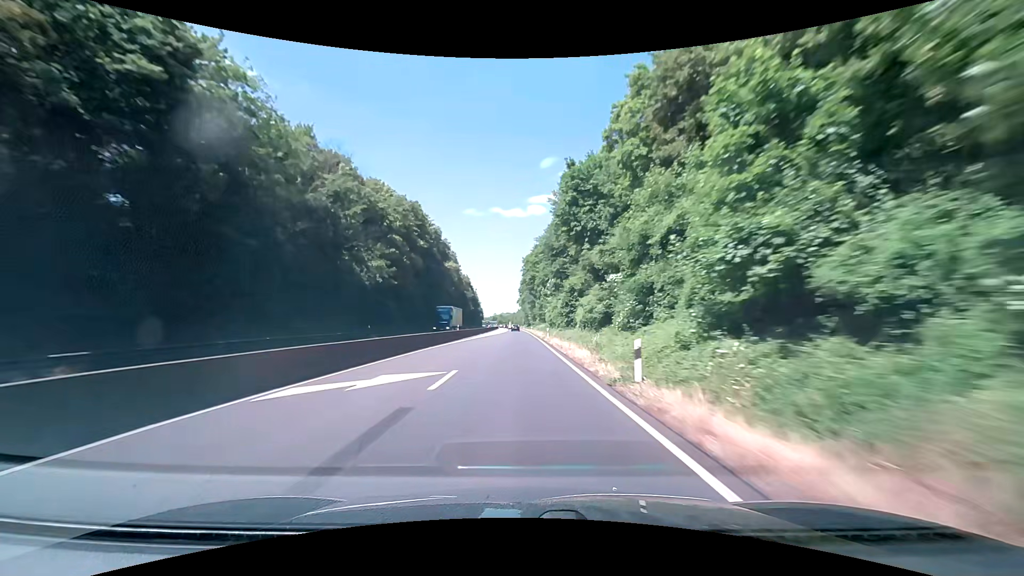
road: trunk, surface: asphalt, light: Day
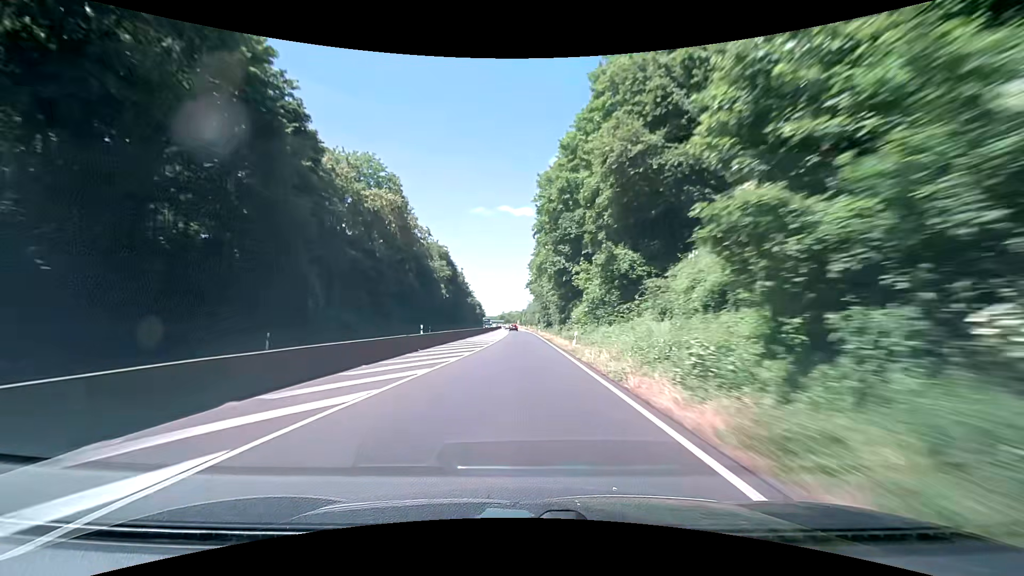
(-1.2, +70.9) m; -2°
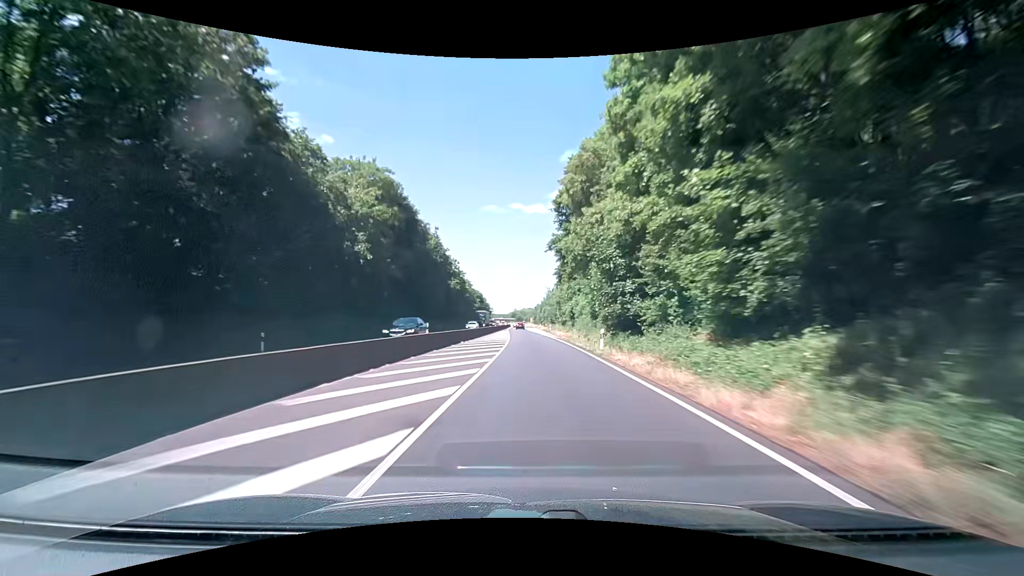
(-0.7, +51.8) m; -1°
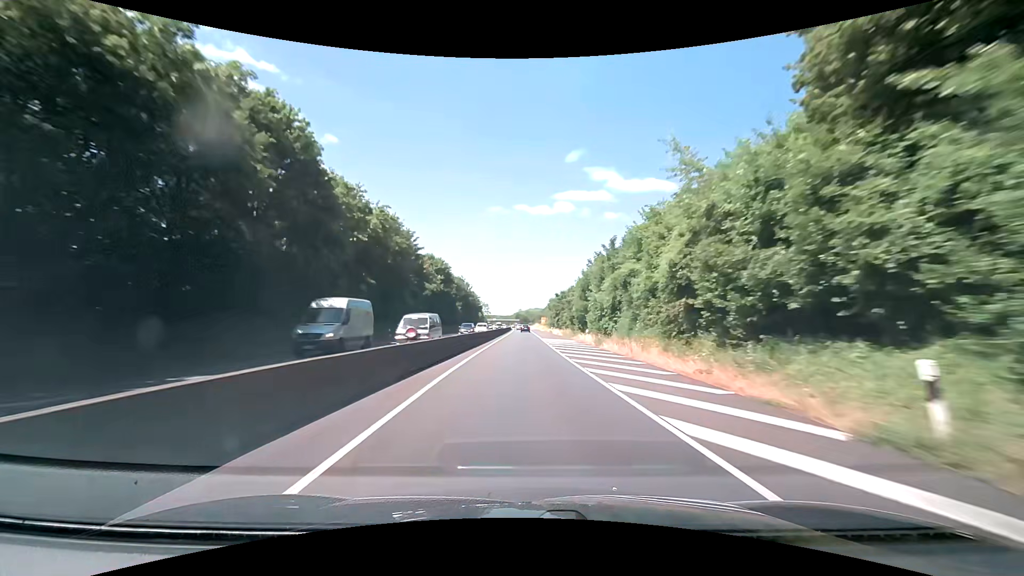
(-0.8, +82.1) m; -1°
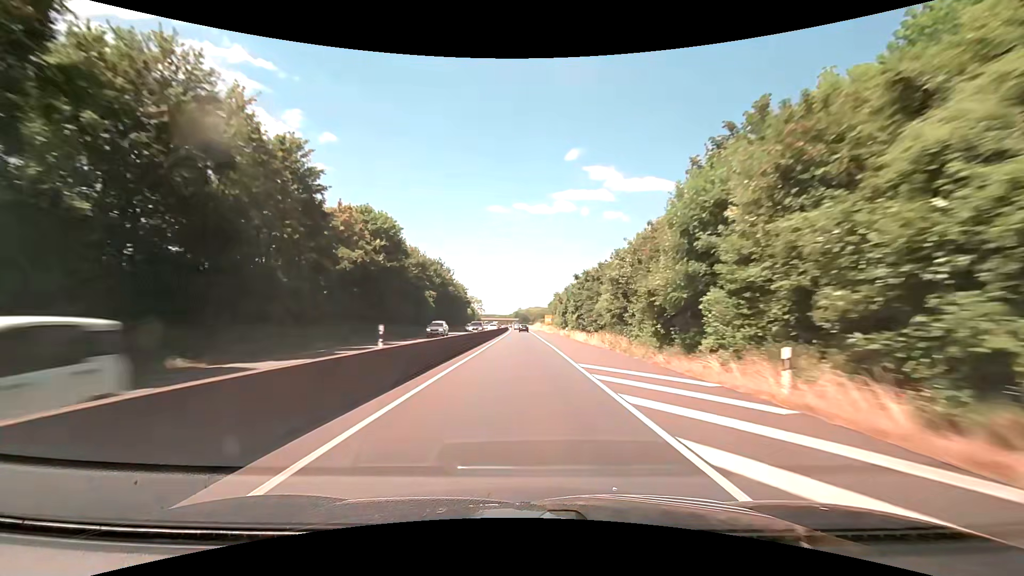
(0.0, +32.2) m; 0°
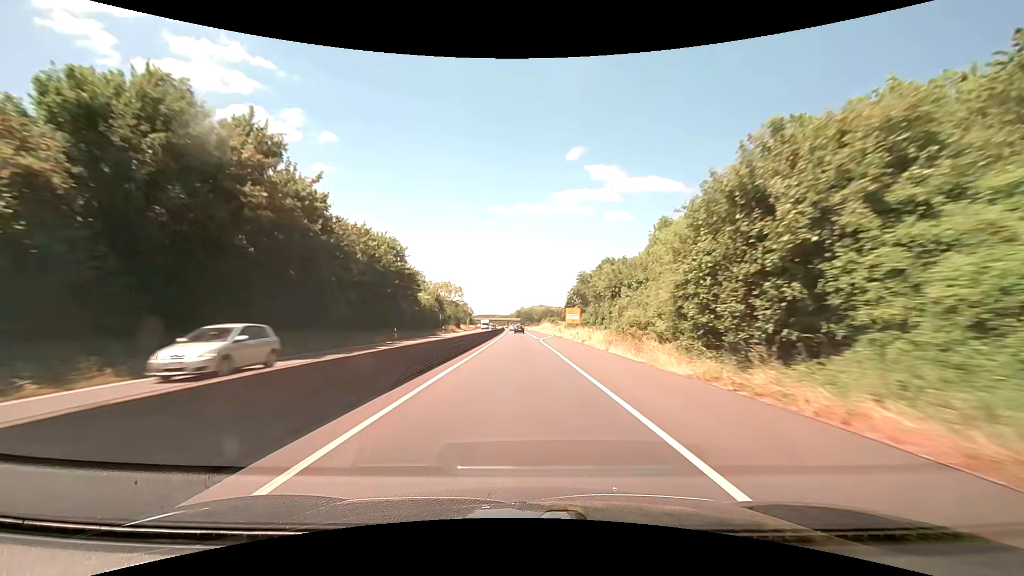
(-0.1, +63.8) m; 0°
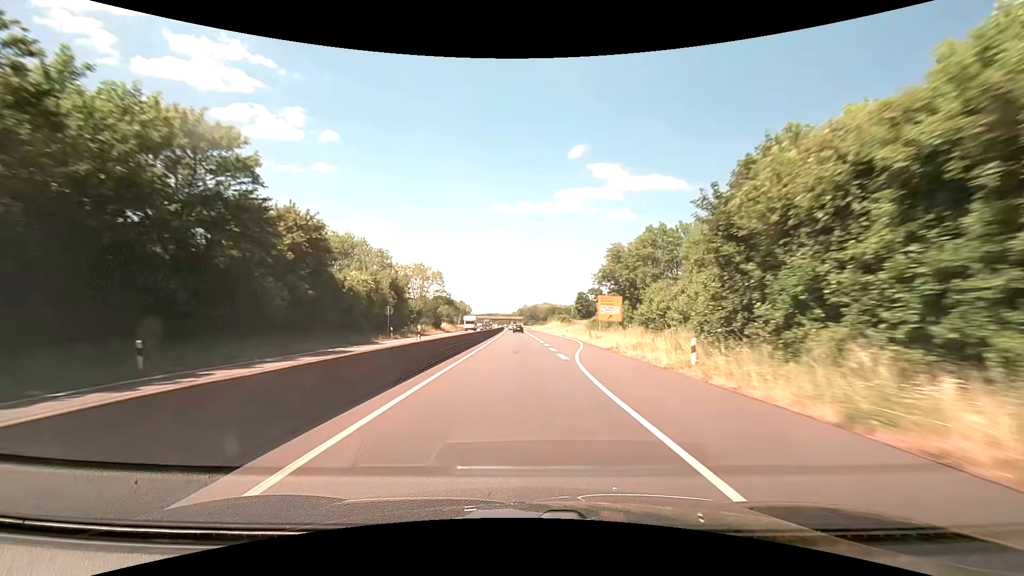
(-0.1, +31.6) m; 0°
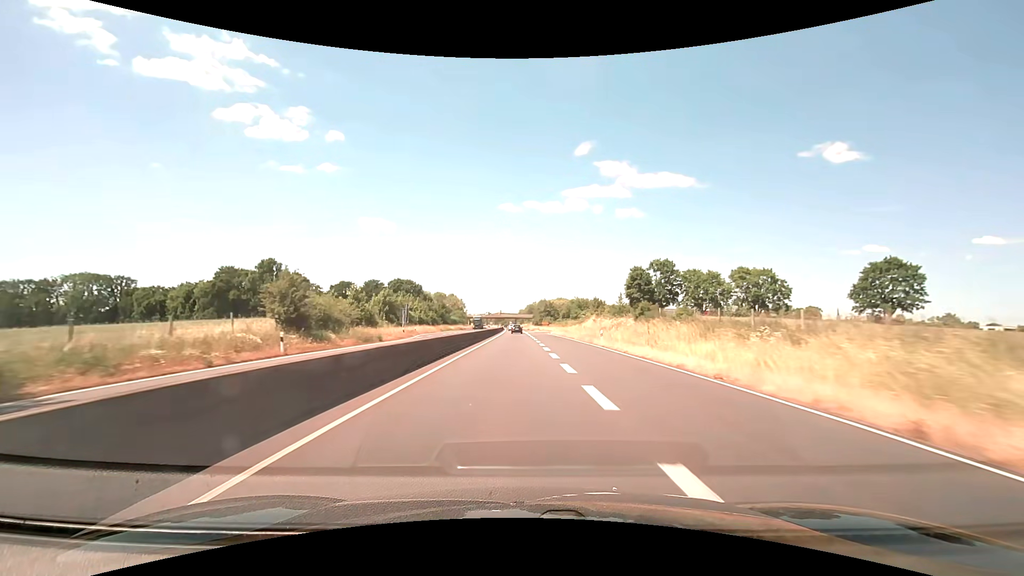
(-0.5, +77.8) m; -1°
(0, +10) (0, +20) (0, +30) (0, +40) (0, +50) (0, +60) (-1, +70) (-1, +80) (-1, +90) (-1, +100) m
